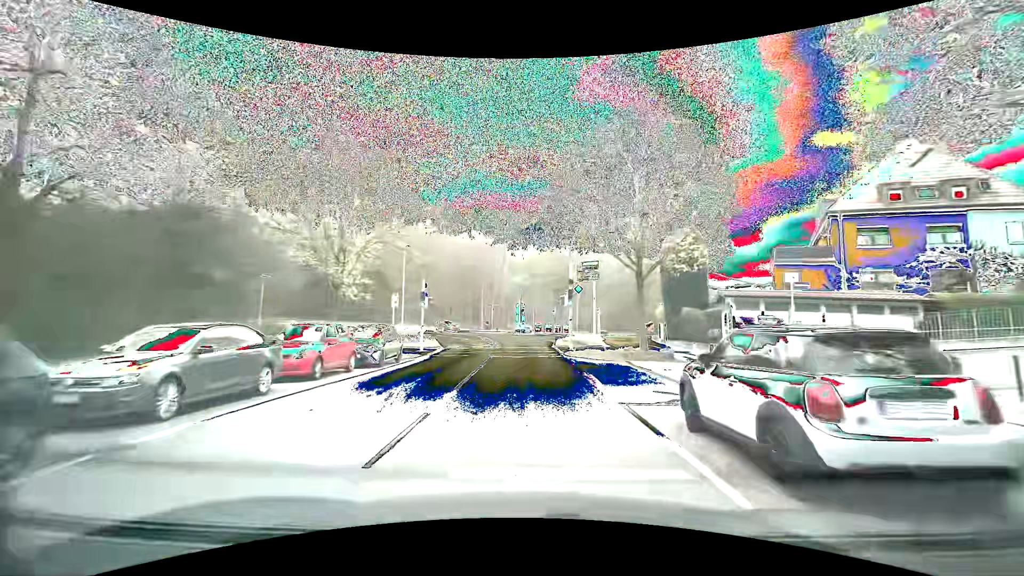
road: secondary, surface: asphalt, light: Day
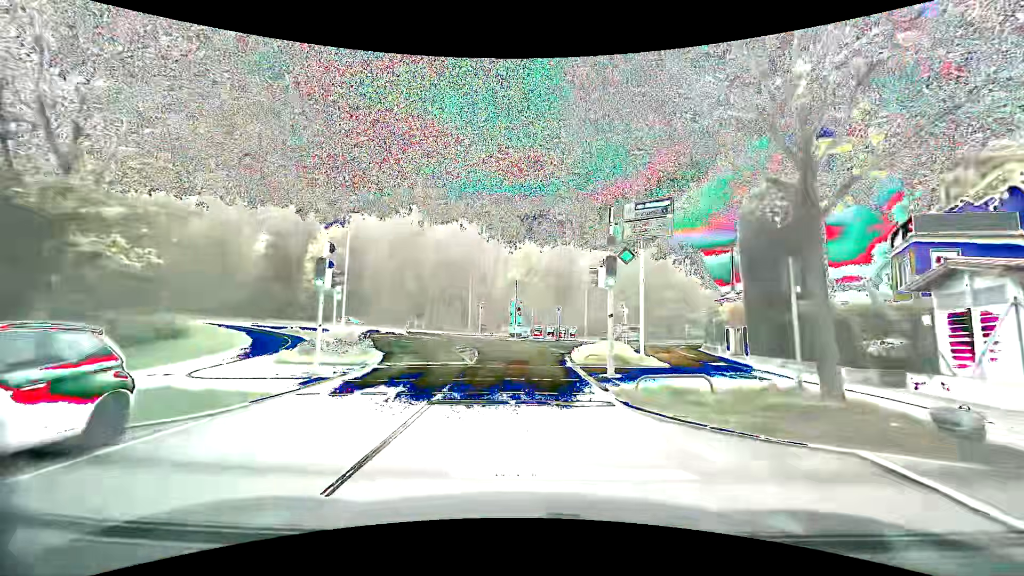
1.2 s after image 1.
(-0.1, +13.7) m; 0°
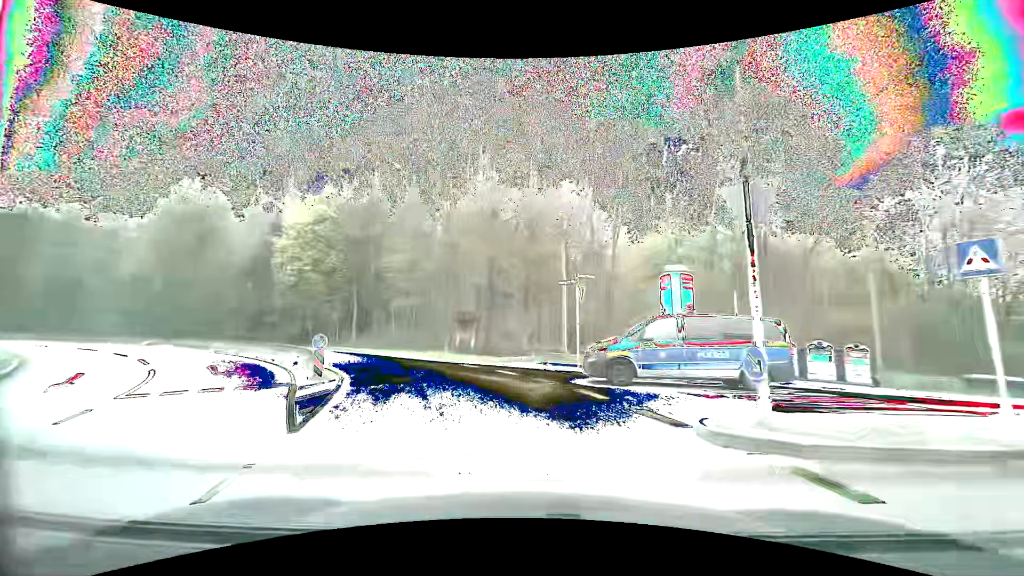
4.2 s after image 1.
(-1.8, +34.0) m; -14°
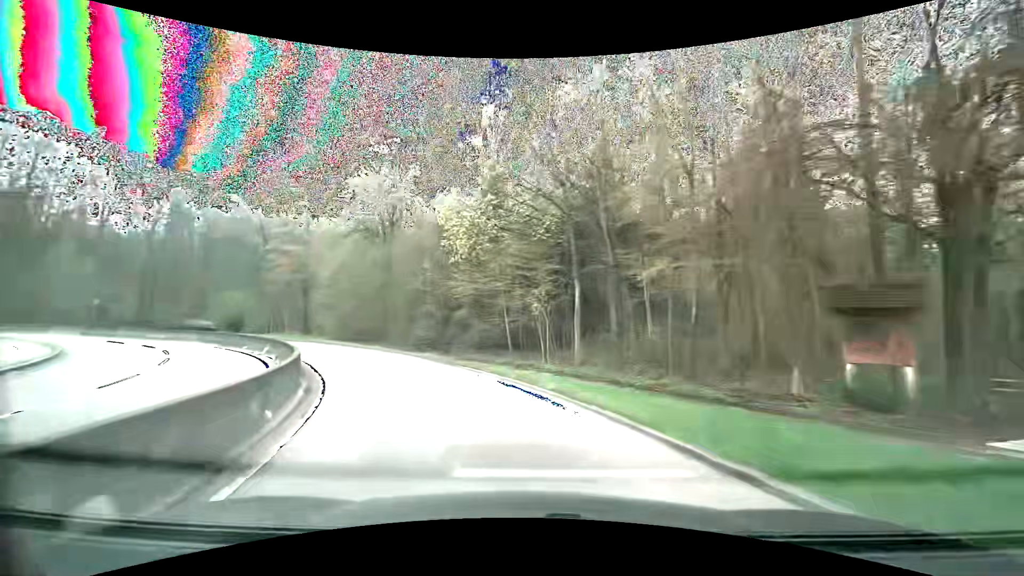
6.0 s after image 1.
(-4.5, +19.0) m; -28°
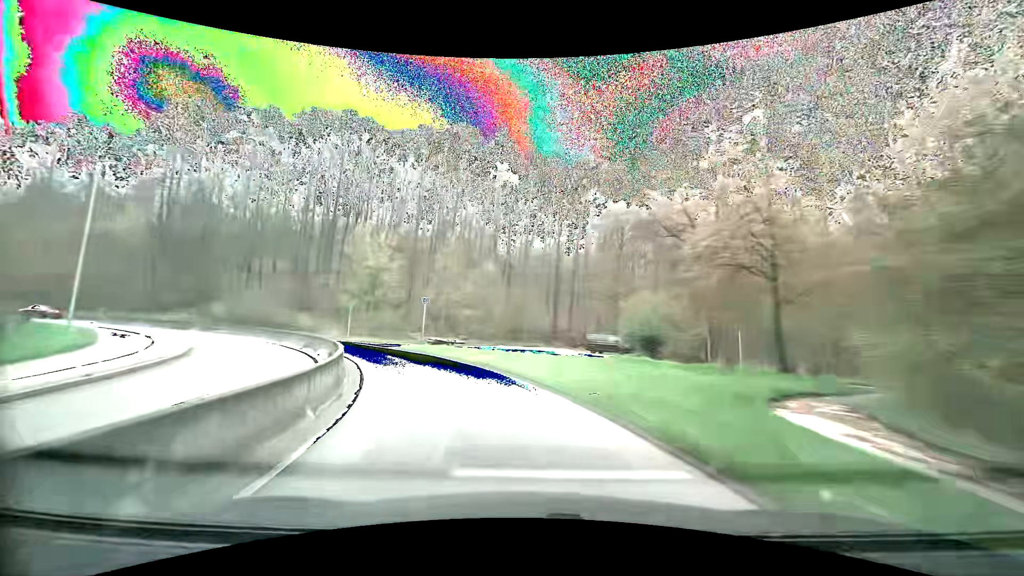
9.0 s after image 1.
(-14.1, +30.5) m; -47°
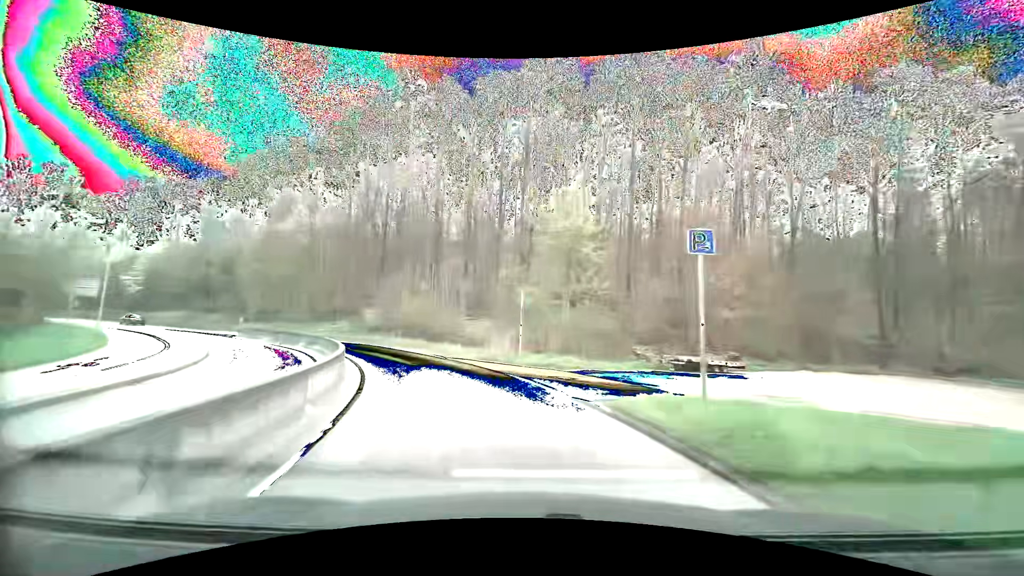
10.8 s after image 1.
(-4.6, +20.8) m; -25°
(-1, +10) (-4, +19) (-9, +28) (-16, +36) (-23, +42) (-31, +48) (-39, +54) (-47, +60) (-55, +66) (-63, +72) m
